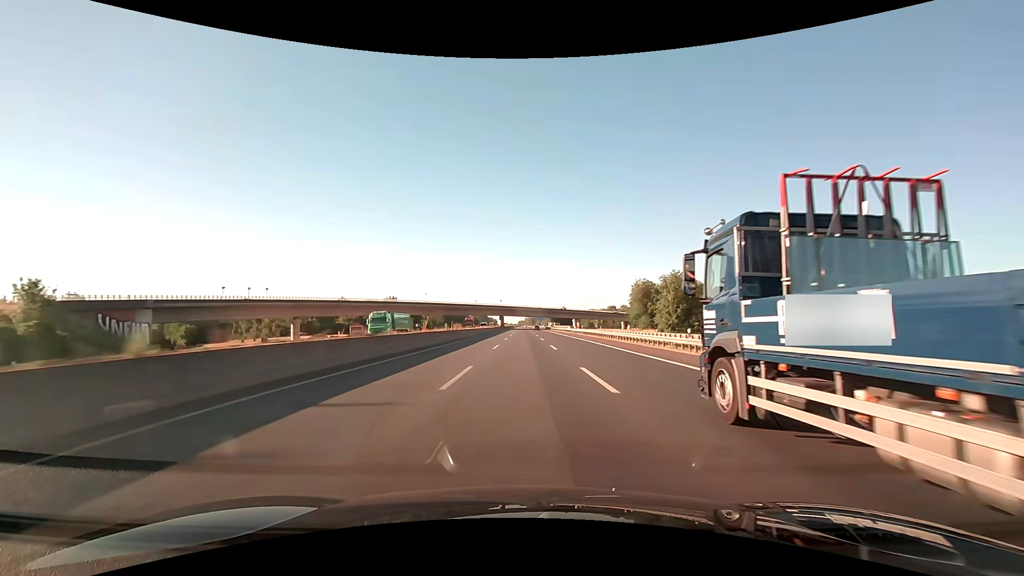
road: motorway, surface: asphalt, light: Day
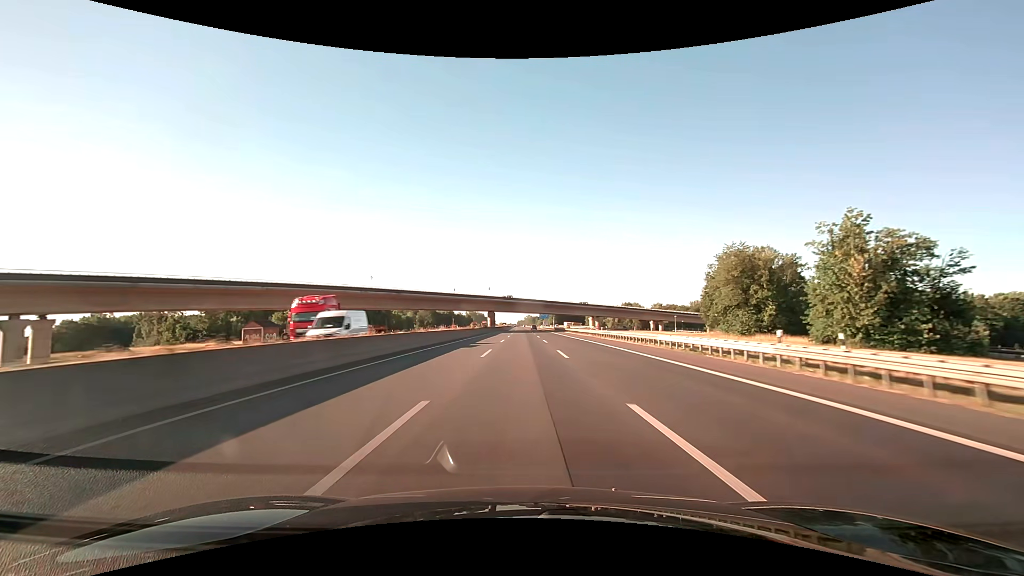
(-0.1, +61.8) m; 0°
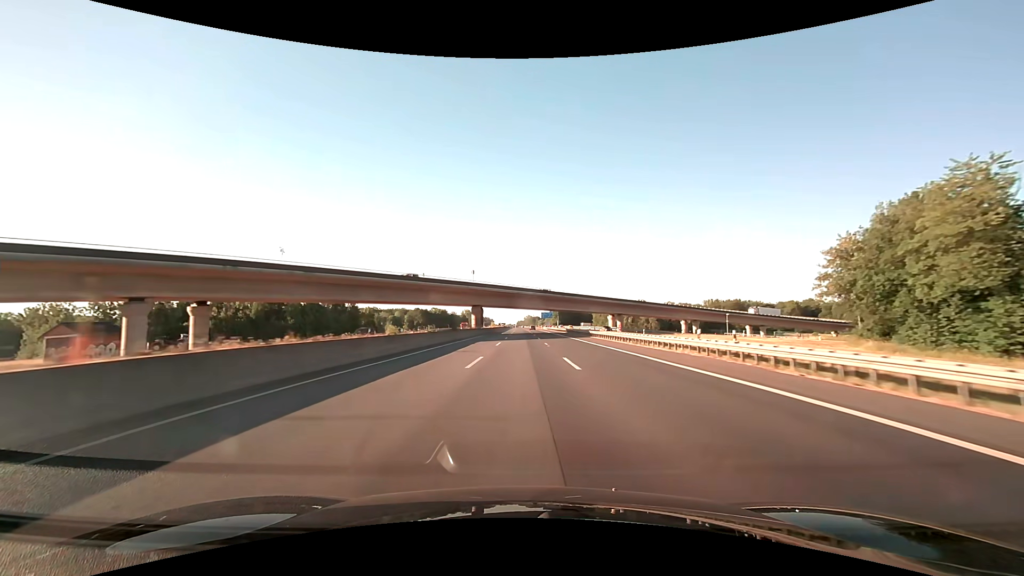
(0.0, +41.2) m; 0°
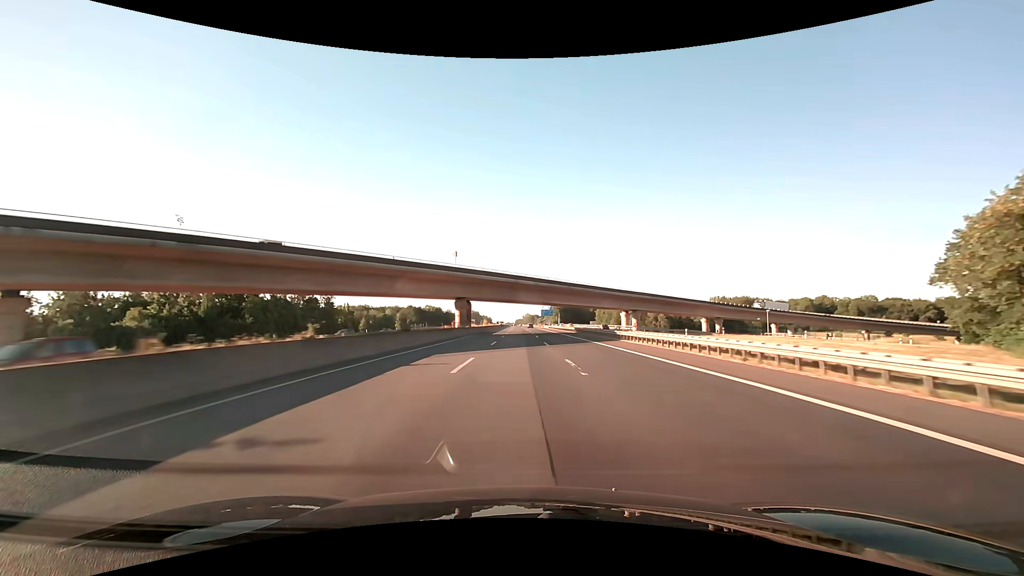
(0.0, +20.6) m; 0°
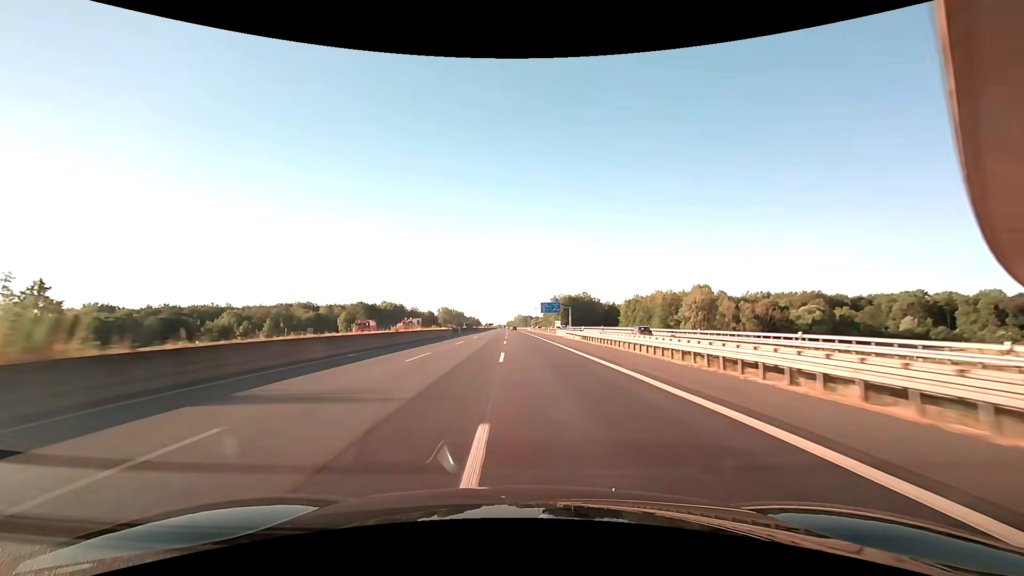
(+1.5, +103.1) m; +1°
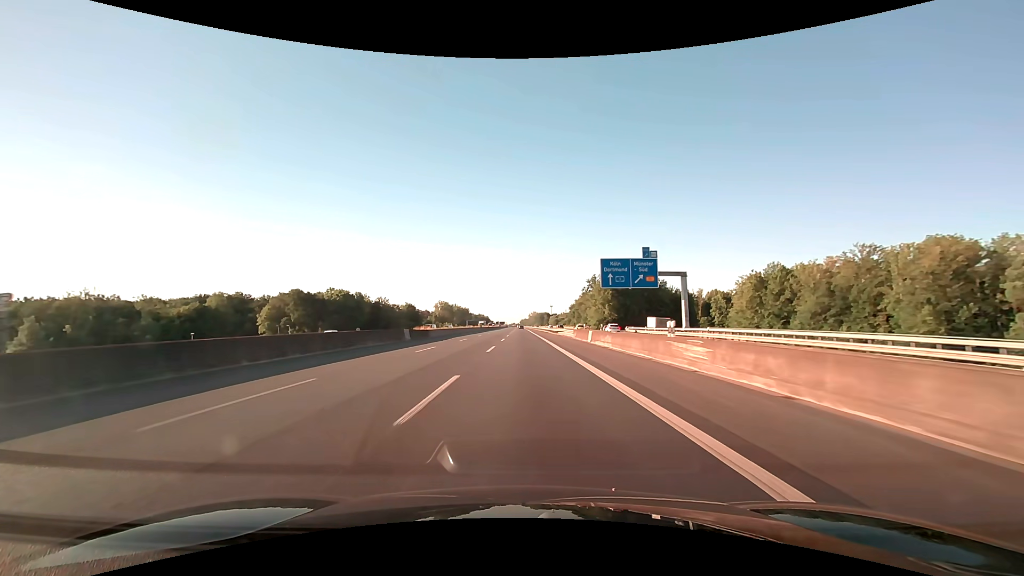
(-2.0, +103.1) m; -2°
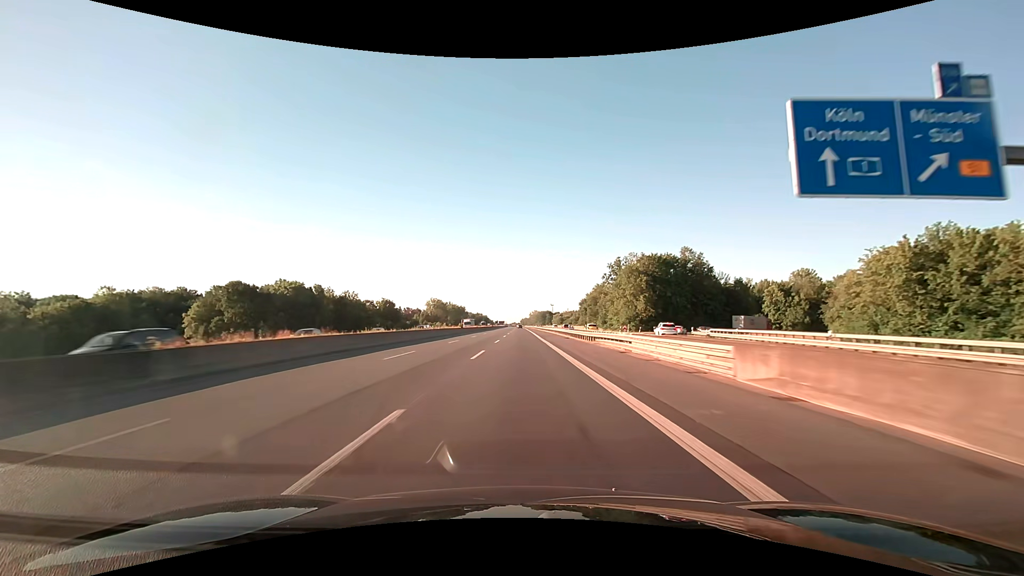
(+0.1, +41.3) m; 0°
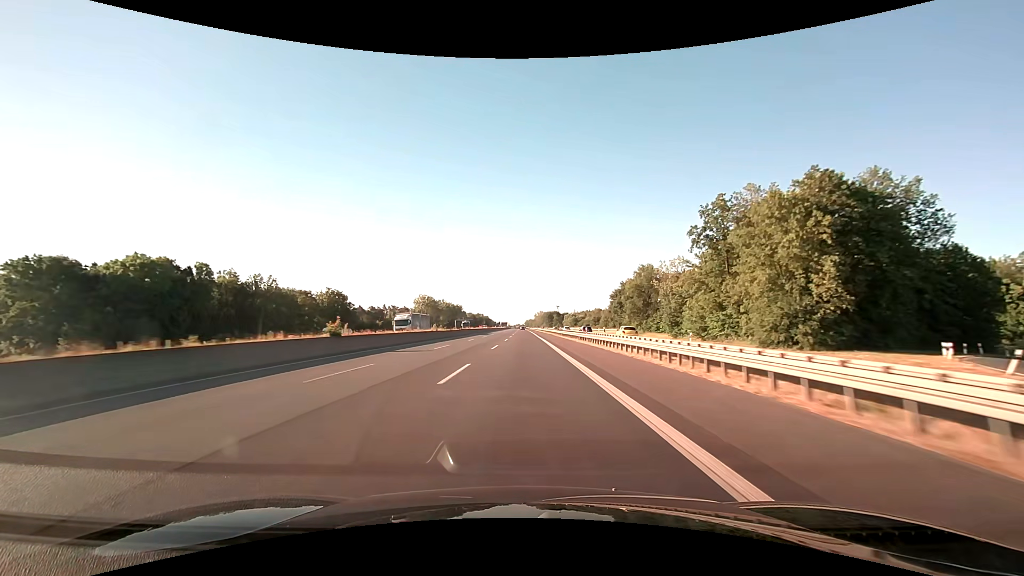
(-0.3, +61.9) m; -1°
(0, +10) (0, +20) (0, +30) (0, +40) (0, +50) (0, +60) (0, +70) (0, +80) (0, +90) (0, +100) m
